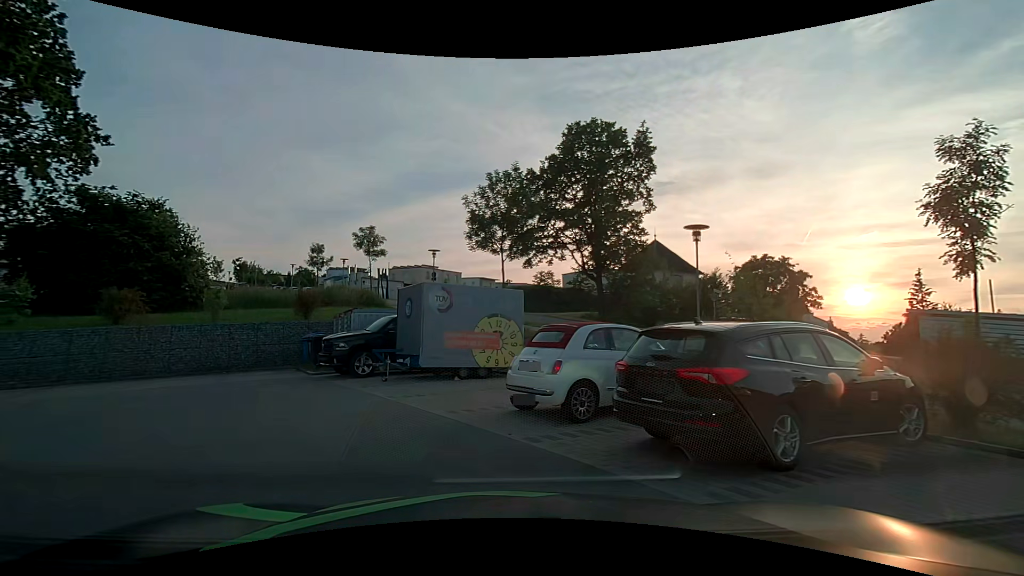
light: Day
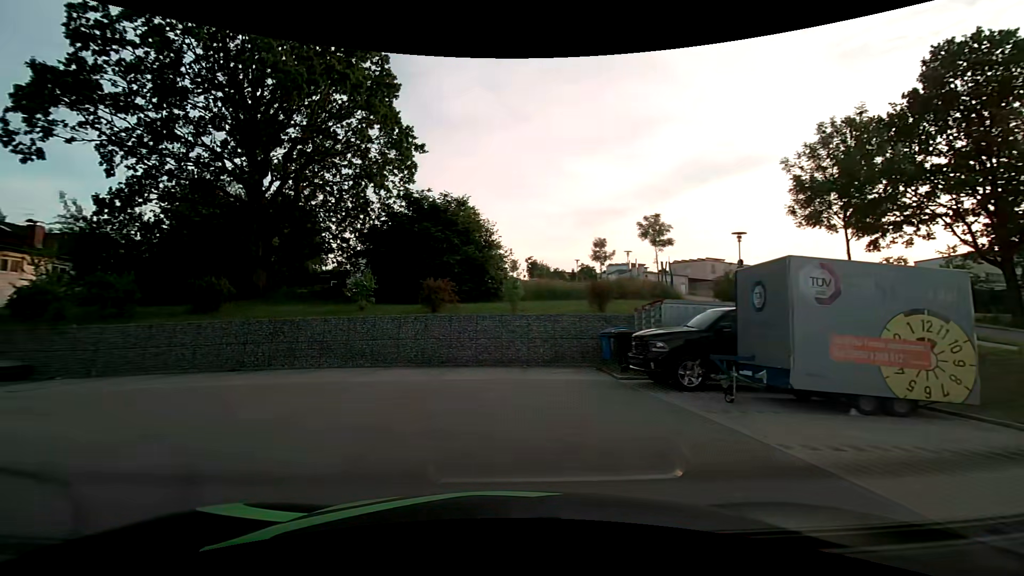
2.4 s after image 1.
(-1.1, +4.1) m; -29°
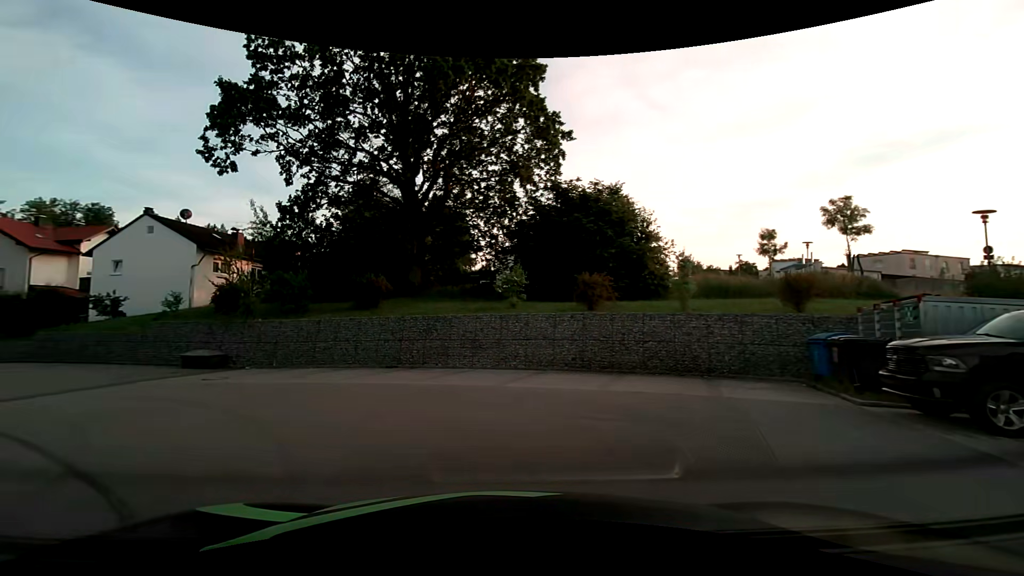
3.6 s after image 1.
(-0.4, +2.4) m; -17°
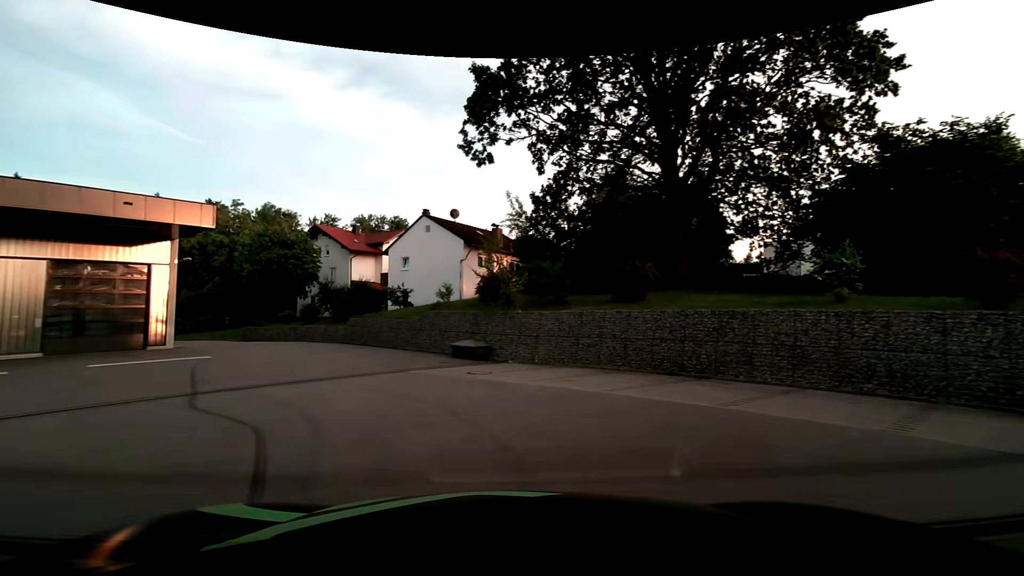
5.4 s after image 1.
(-1.0, +4.0) m; -27°
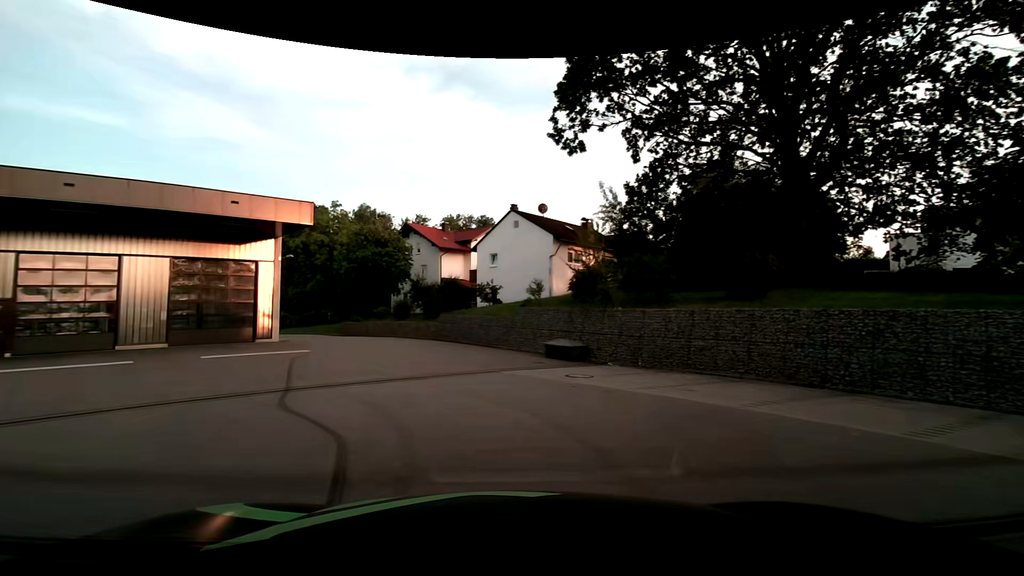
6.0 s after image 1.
(-0.1, +1.5) m; -10°
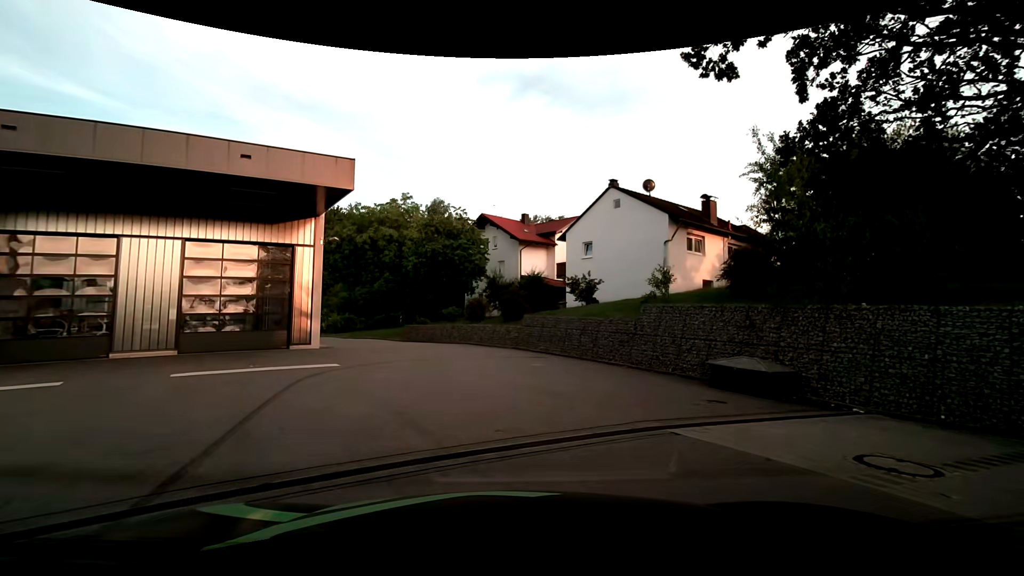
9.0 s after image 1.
(-1.2, +7.9) m; -9°
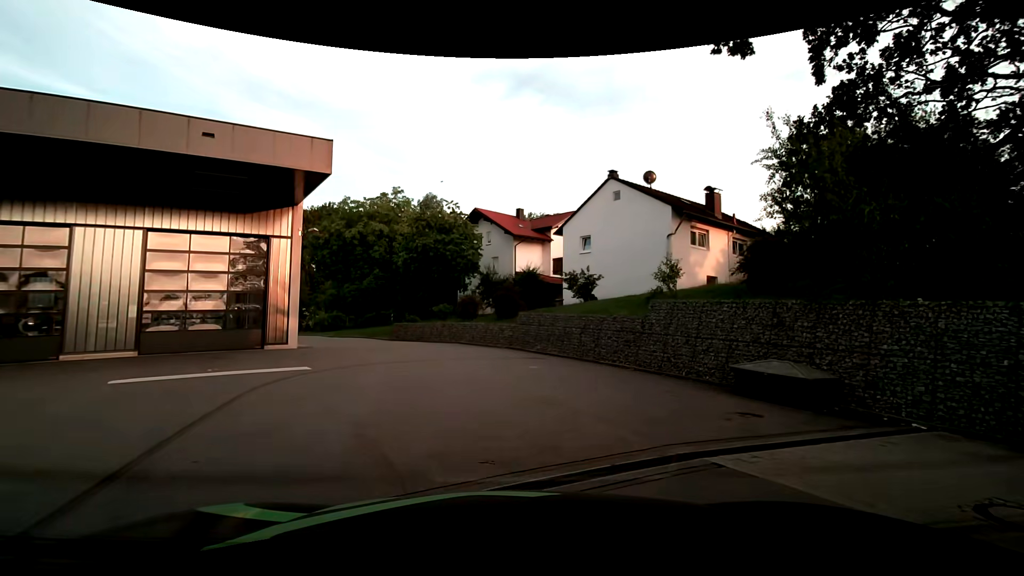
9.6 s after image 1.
(0.0, +1.6) m; +2°
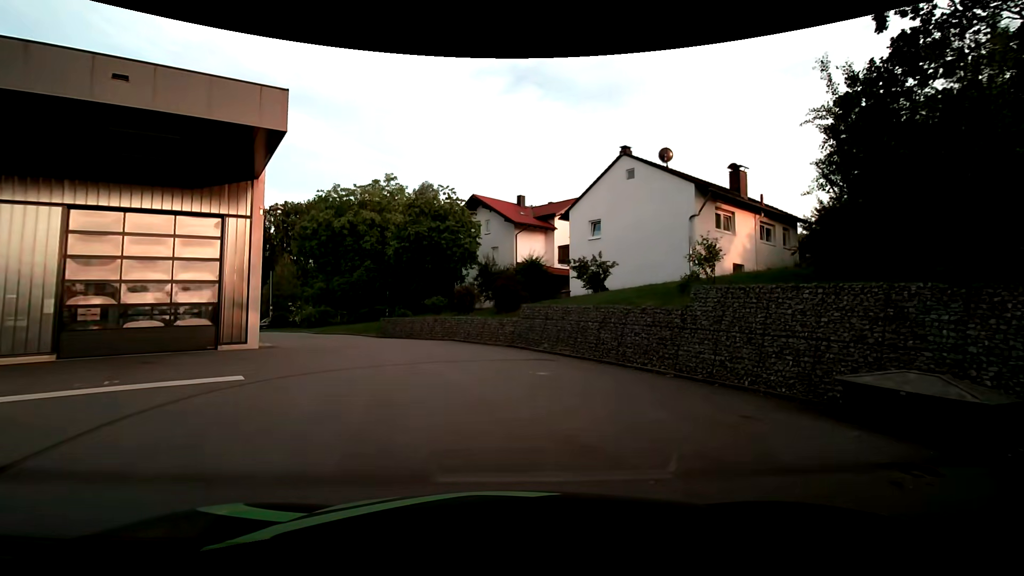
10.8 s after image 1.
(-0.1, +3.3) m; +1°
